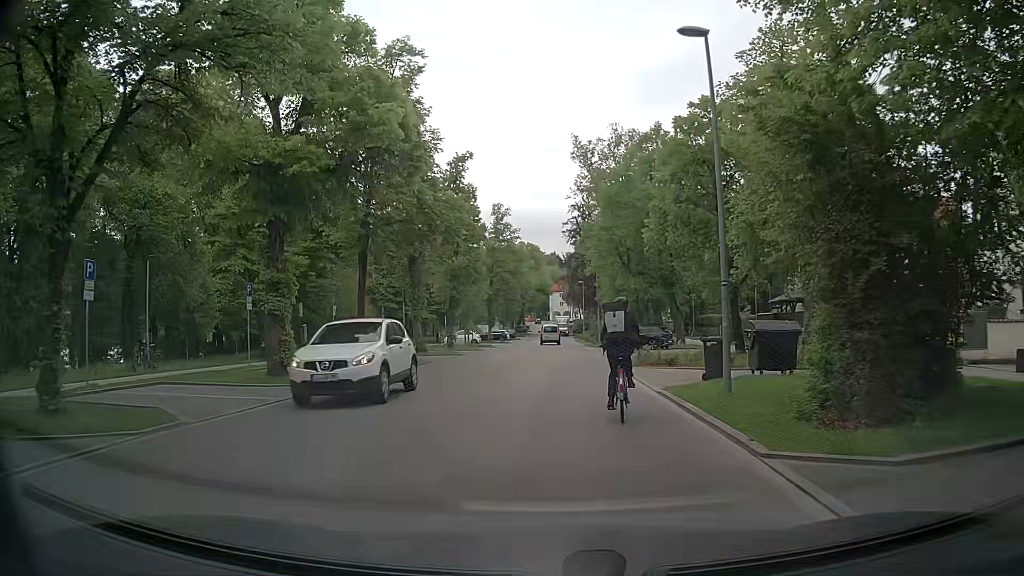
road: residential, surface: asphalt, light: Day
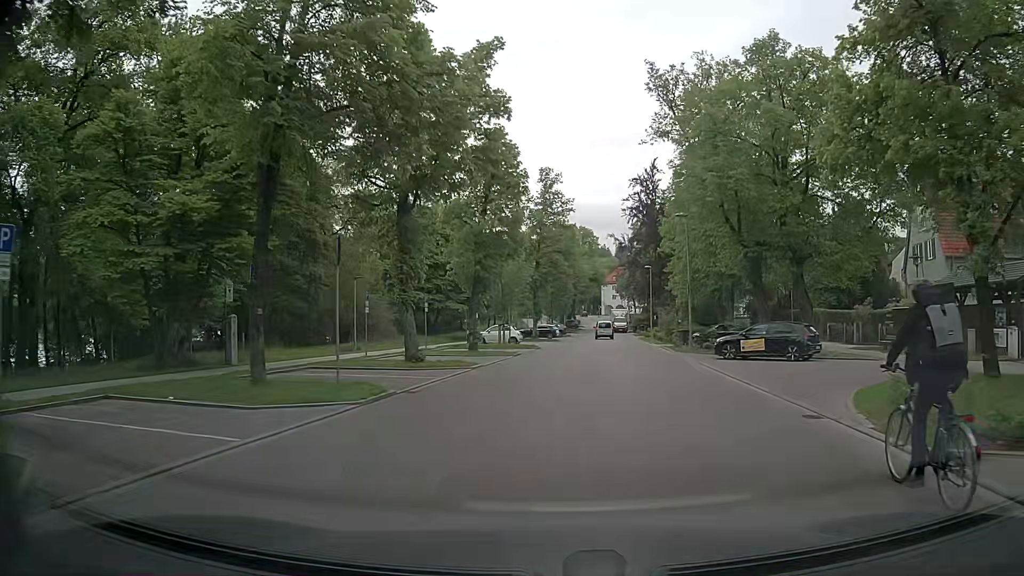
(-0.9, +16.3) m; -4°
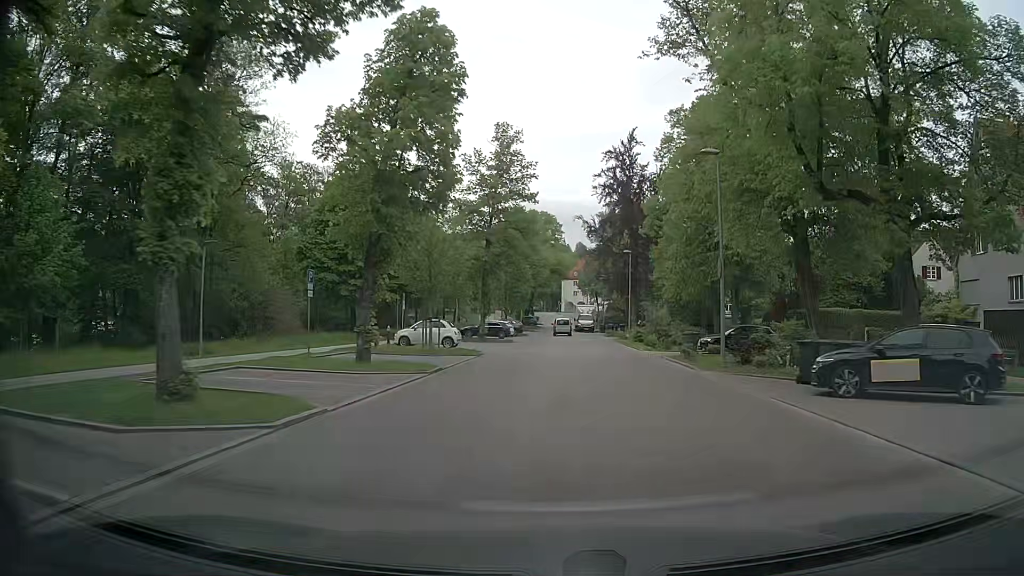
(+0.2, +14.0) m; +3°
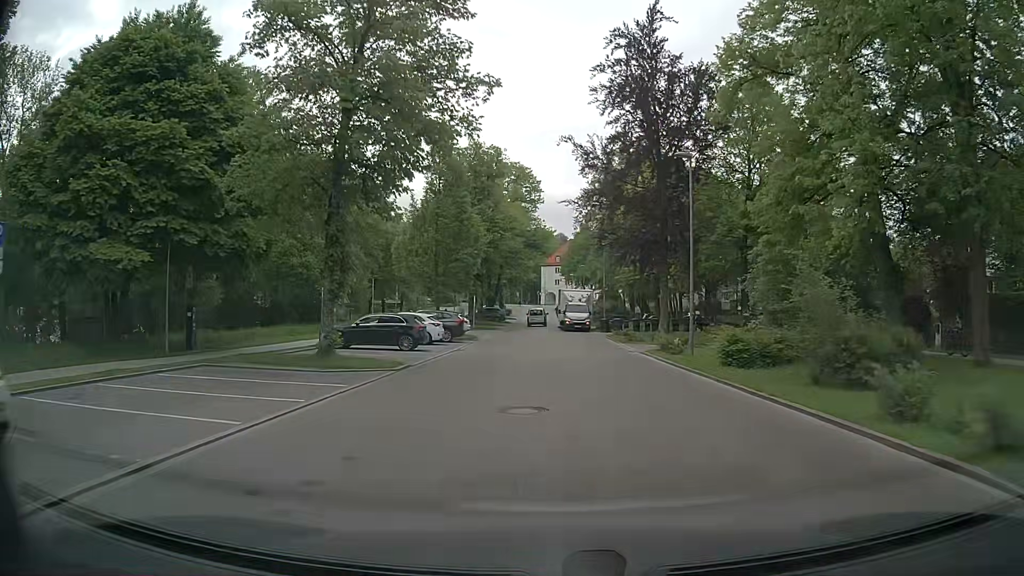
(+1.0, +31.0) m; +1°
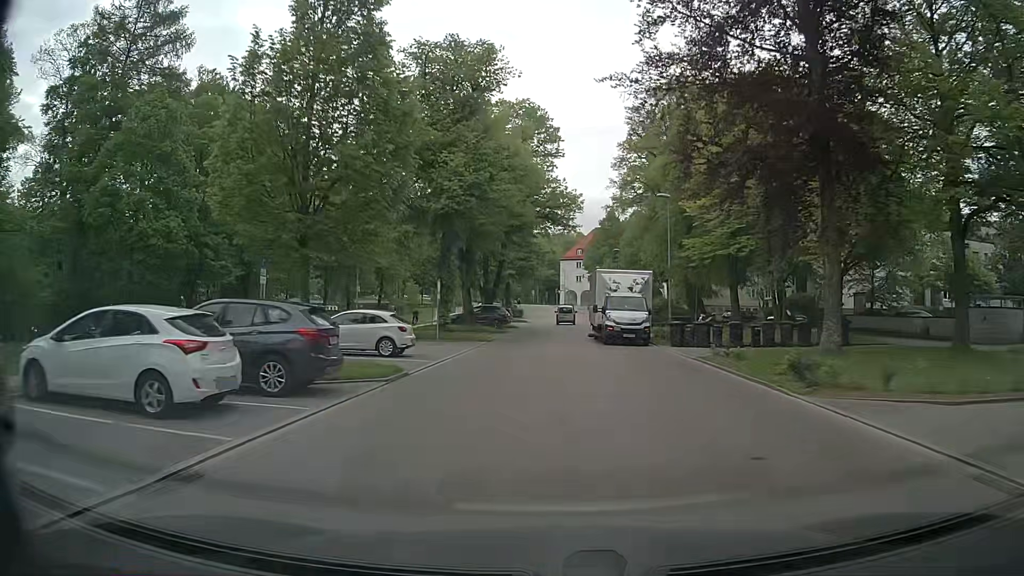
(+0.1, +23.6) m; -1°
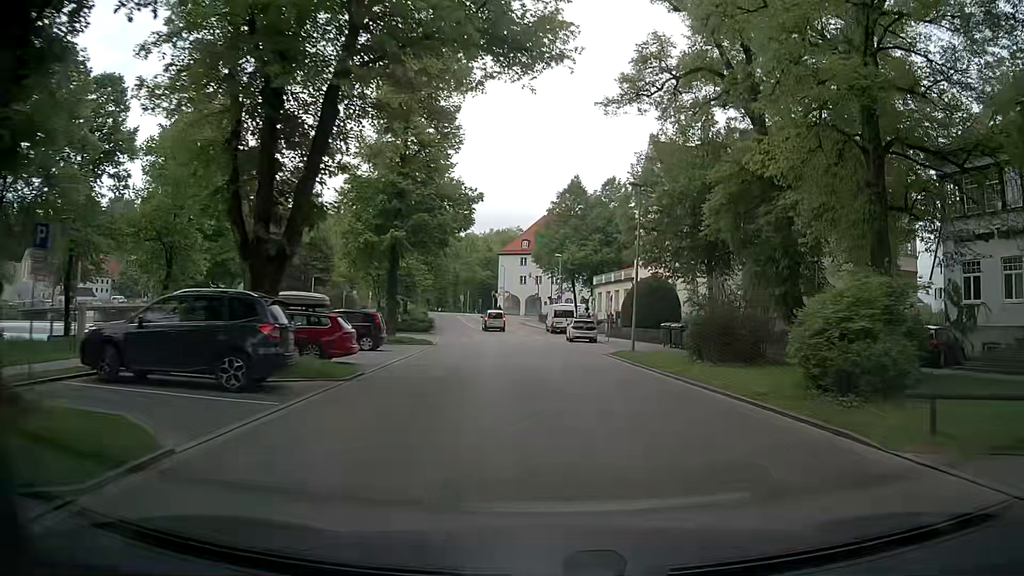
(+0.4, +38.1) m; +5°
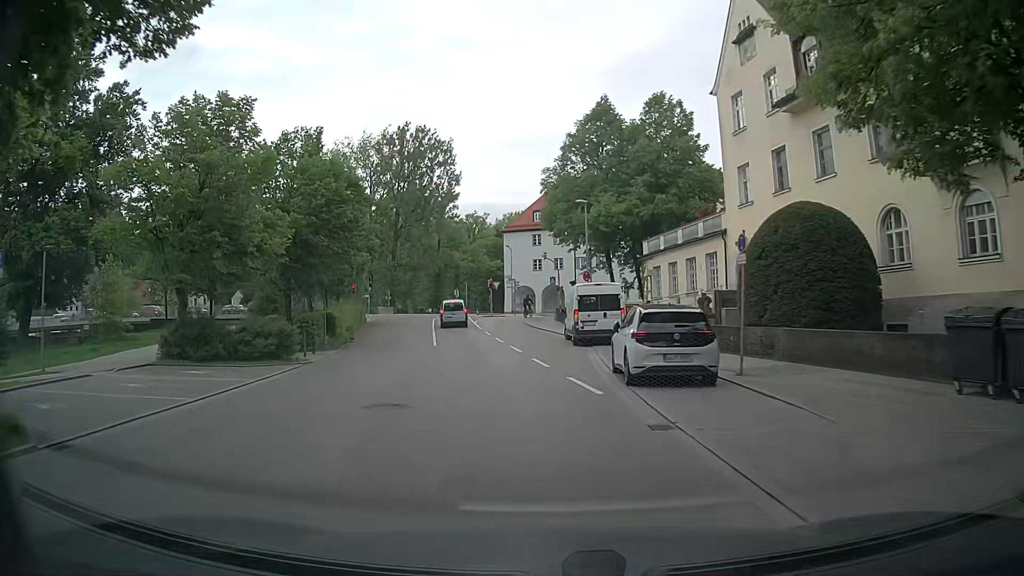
(+0.7, +30.0) m; -1°
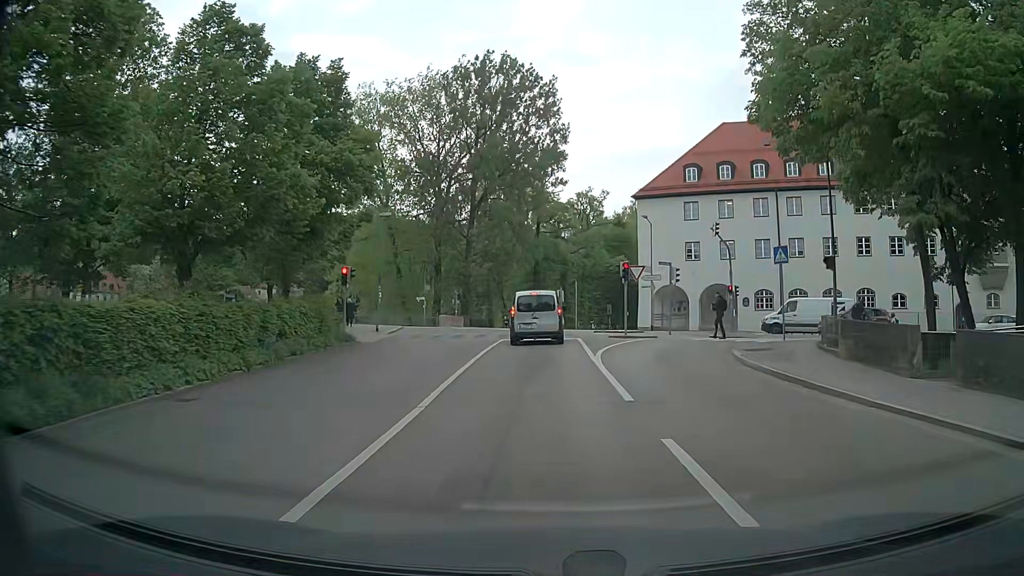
(-3.9, +31.5) m; -10°
